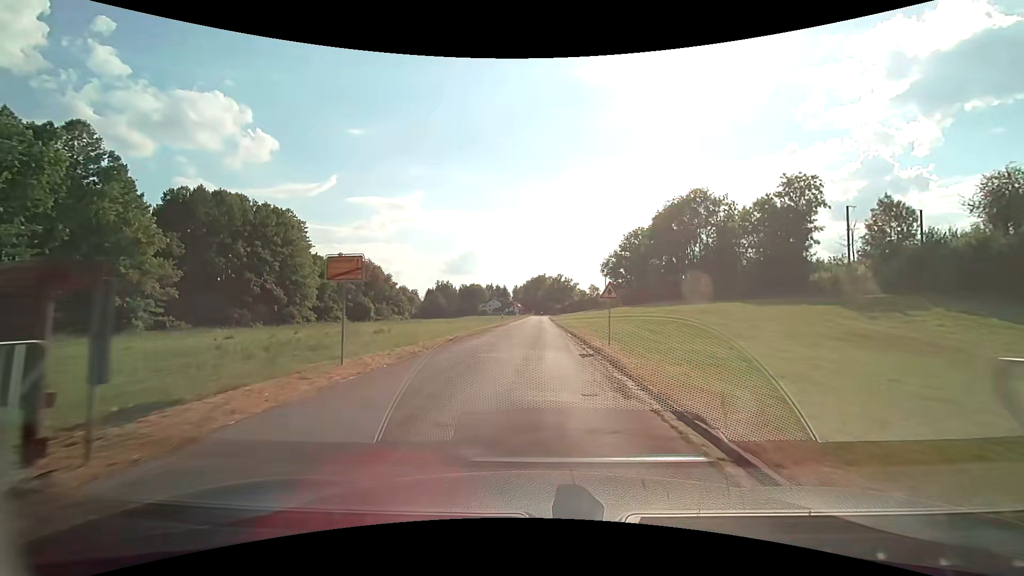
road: residential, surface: asphalt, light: Day
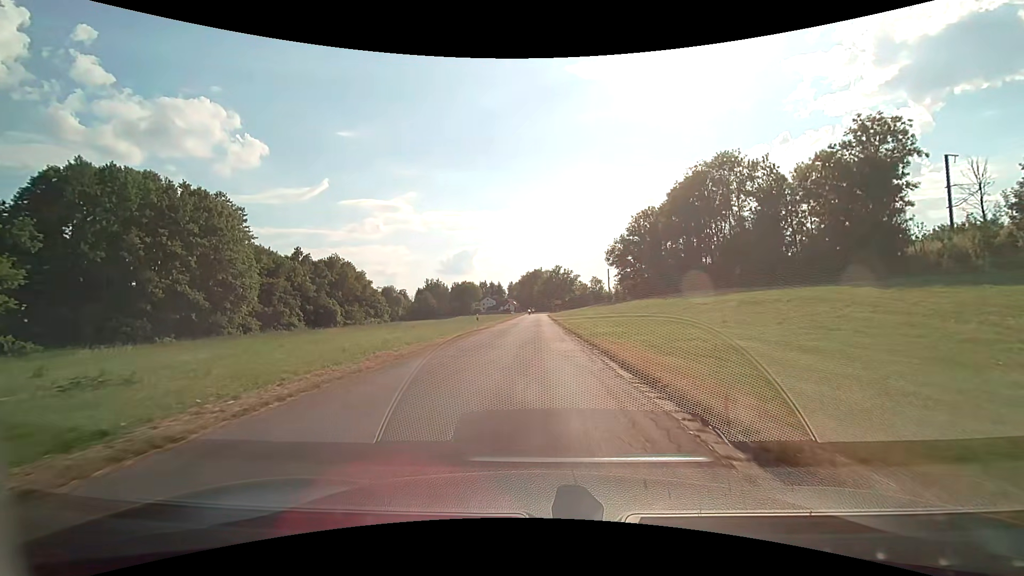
(+0.4, +20.5) m; +1°
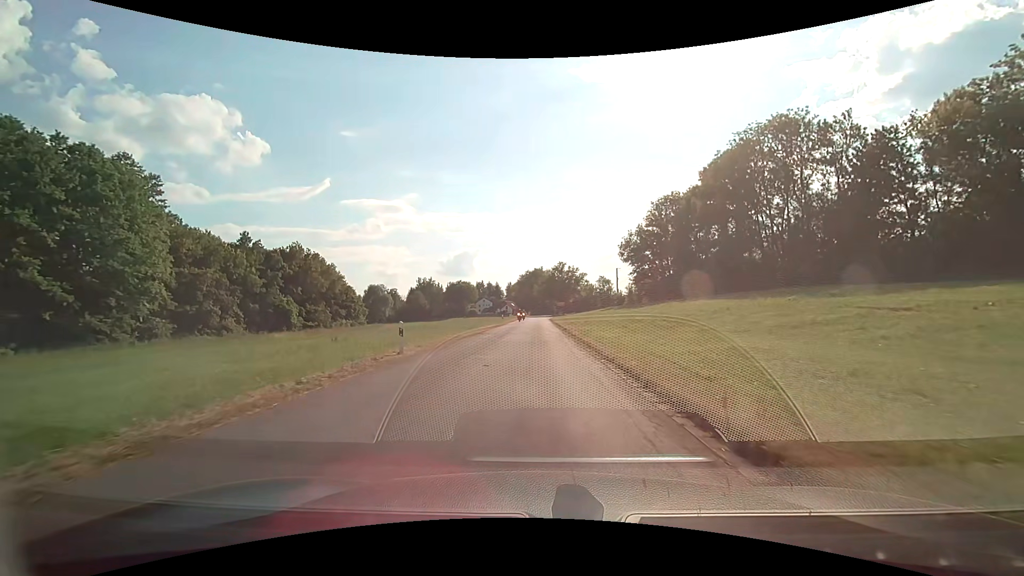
(0.0, +20.7) m; 0°
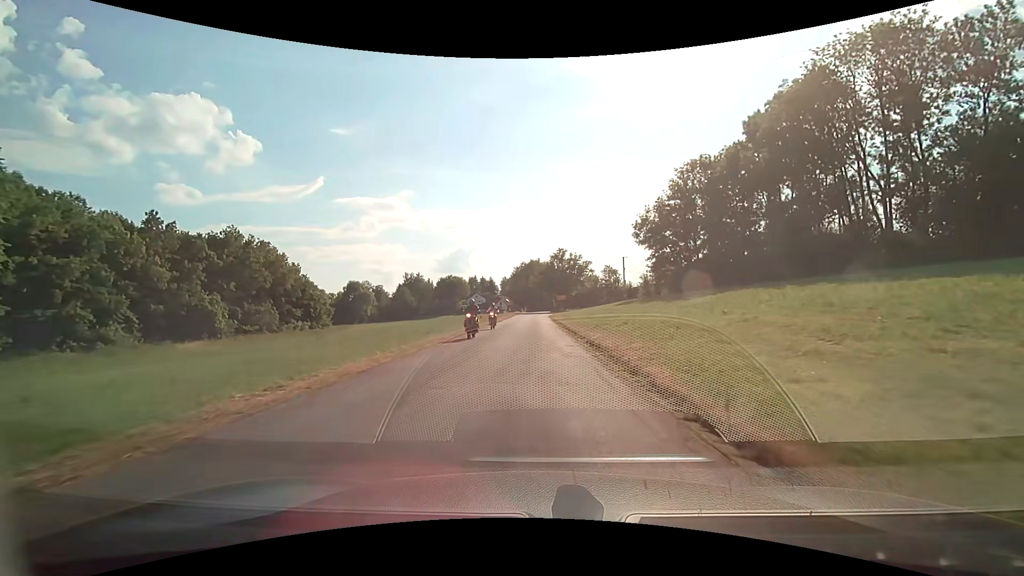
(0.0, +20.9) m; 0°
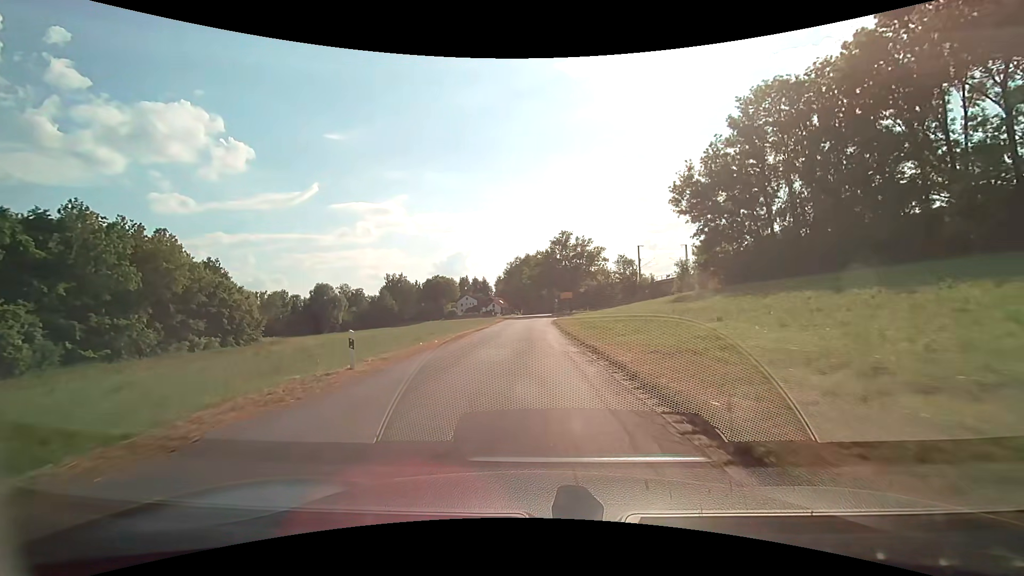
(+0.1, +28.2) m; 0°
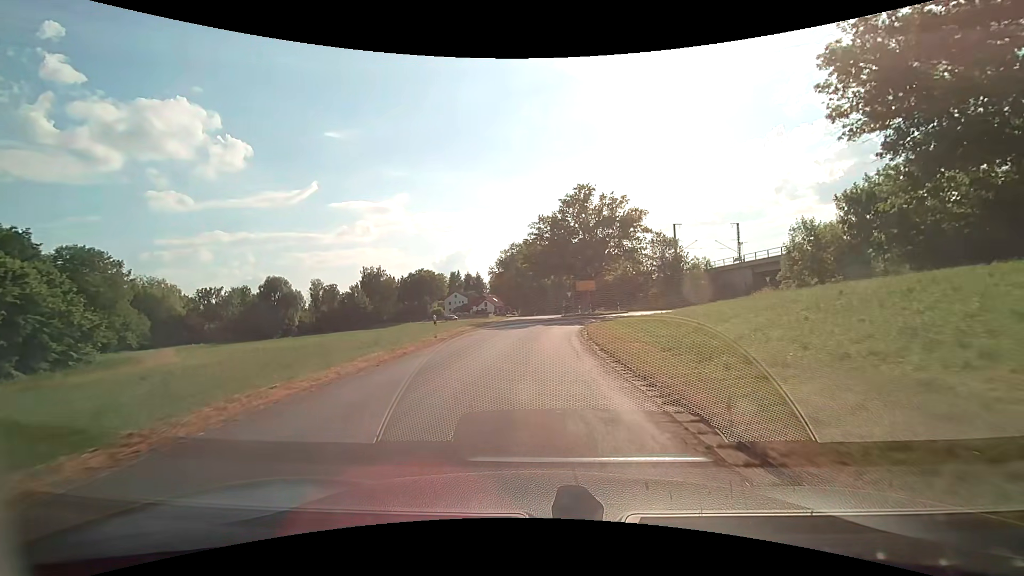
(-0.1, +32.7) m; 0°
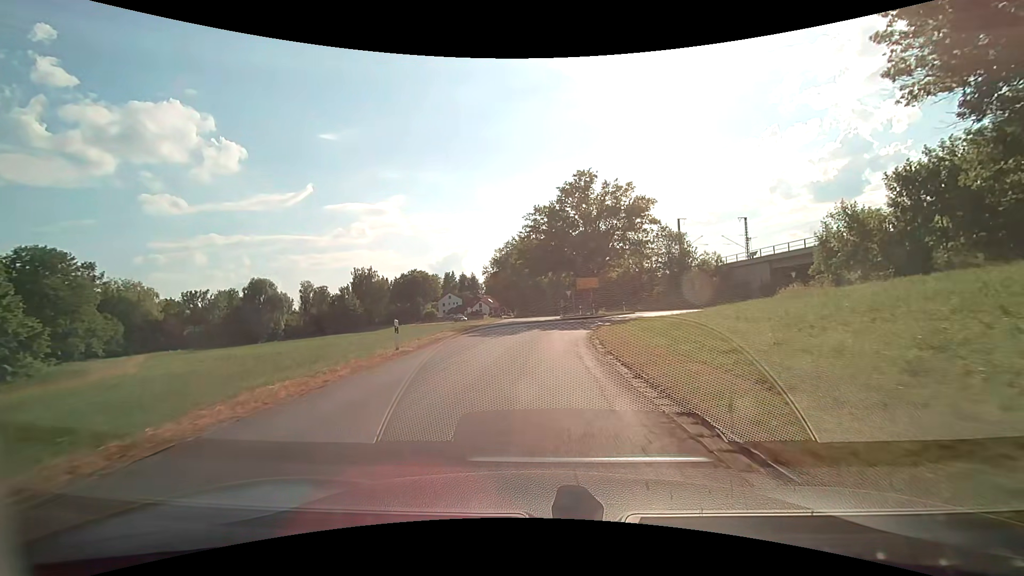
(+0.1, +5.8) m; +1°
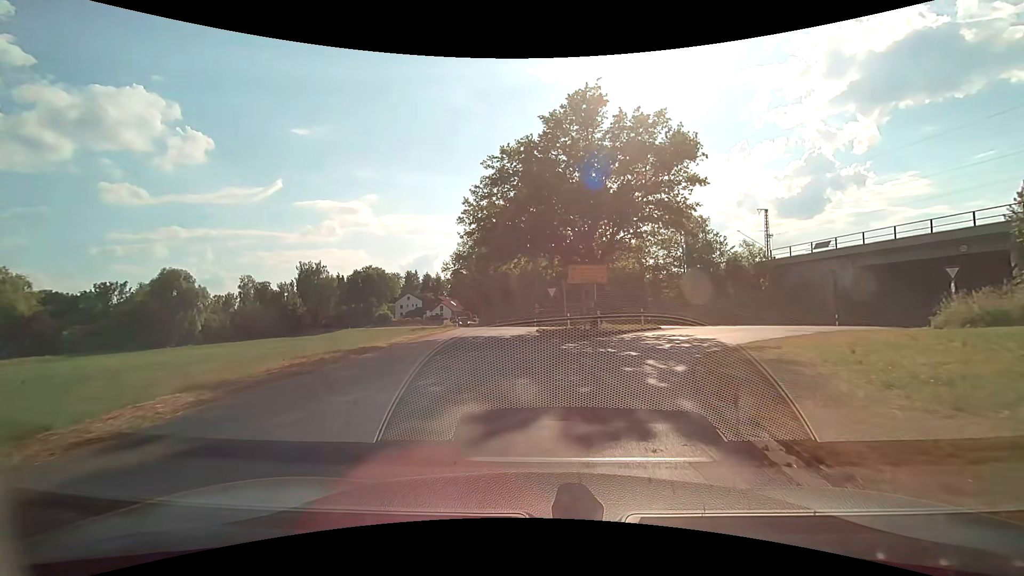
(+0.2, +20.0) m; +3°
(+1, +10) (+4, +19) (+11, +26) (+20, +31) (+29, +34) (+39, +37) (+49, +39) (+58, +41) (+68, +42) (+78, +44) m
